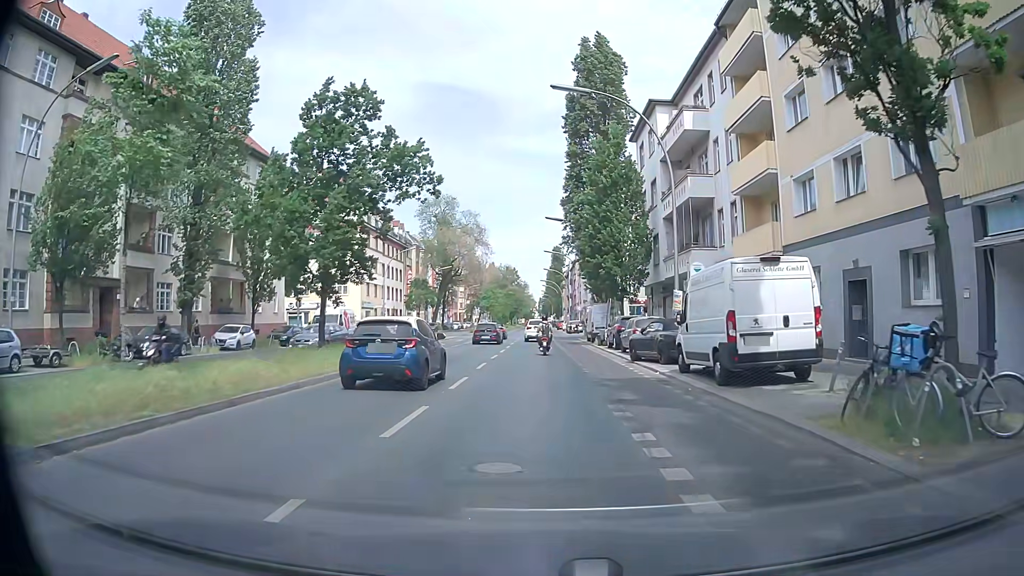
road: secondary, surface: asphalt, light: Day
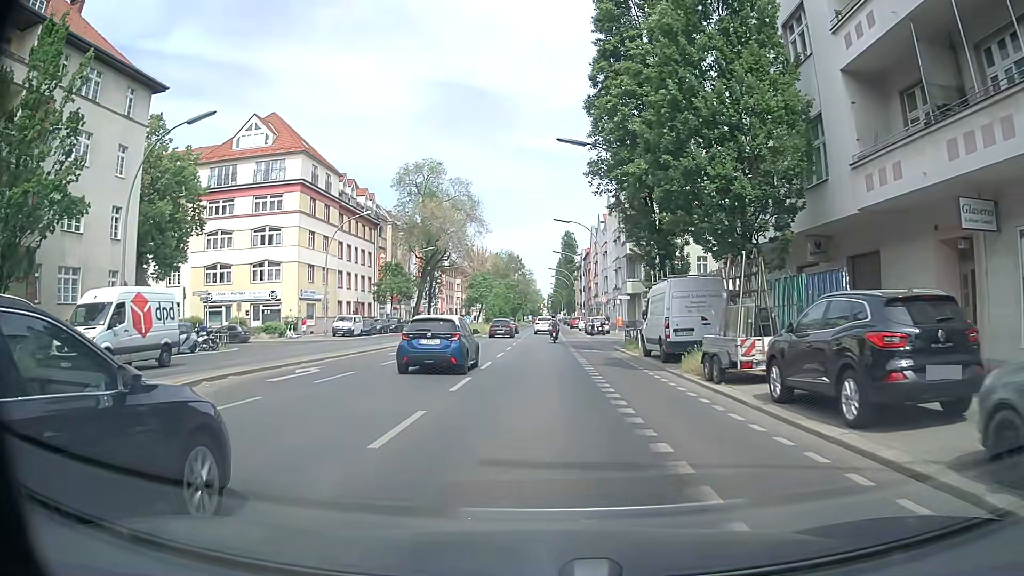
(+0.2, +24.9) m; -1°
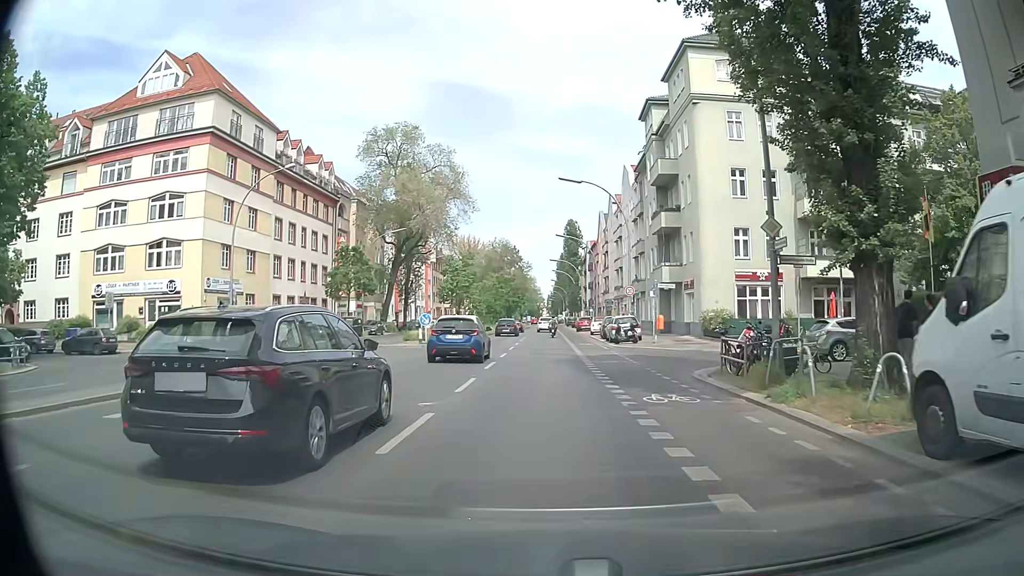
(+0.2, +18.3) m; +1°
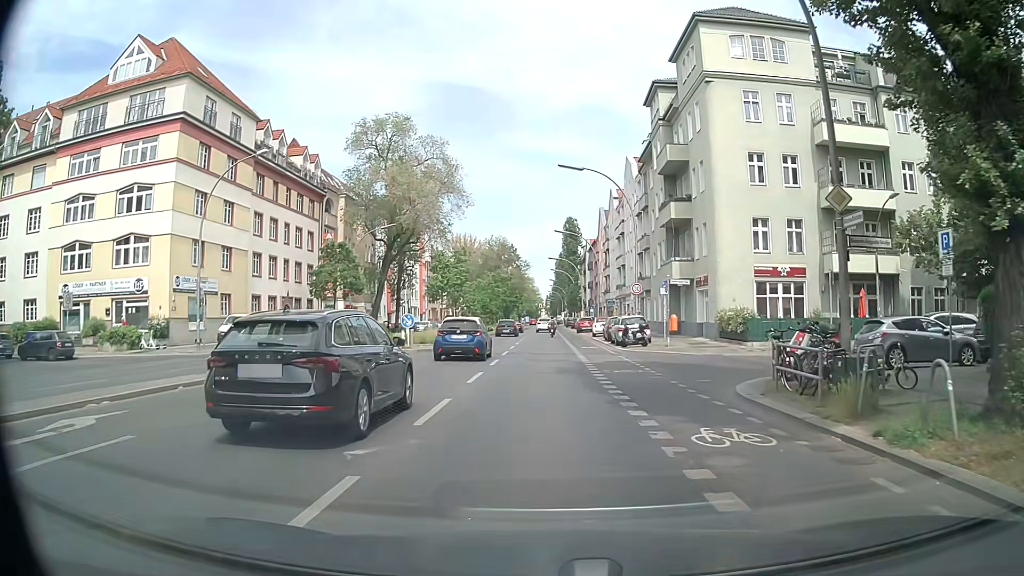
(0.0, +3.9) m; 0°
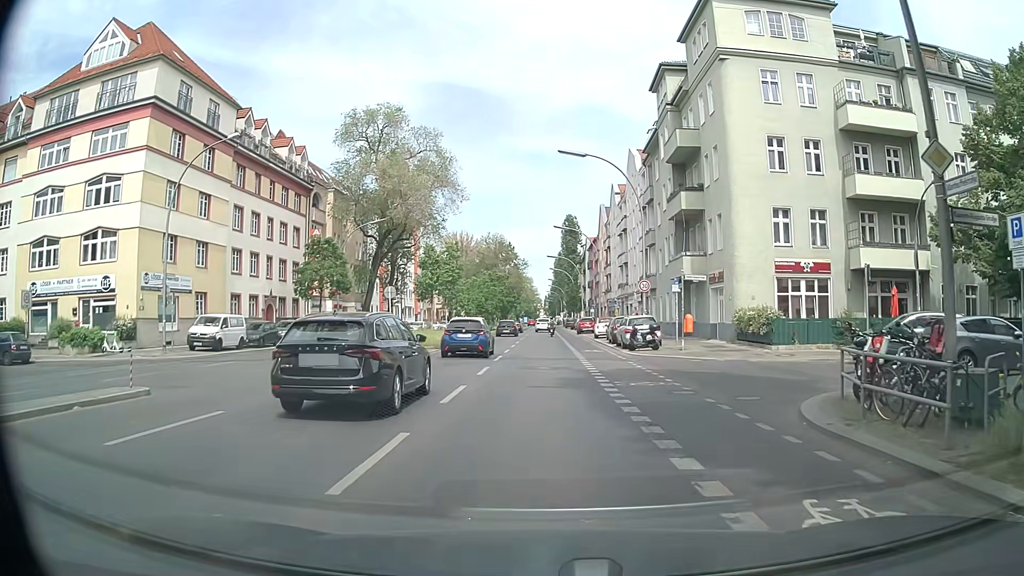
(0.0, +3.5) m; -2°
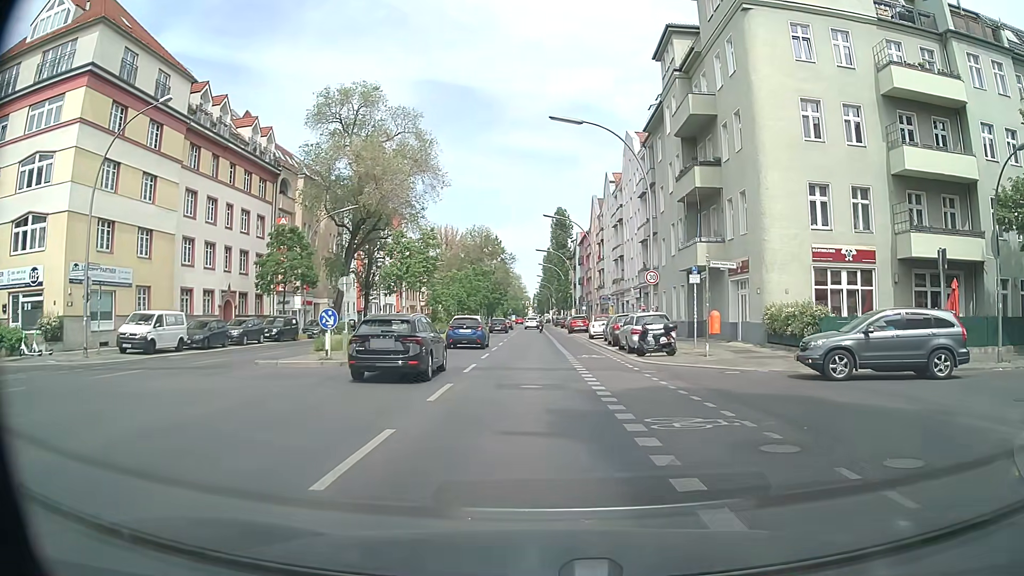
(+0.2, +5.8) m; +3°
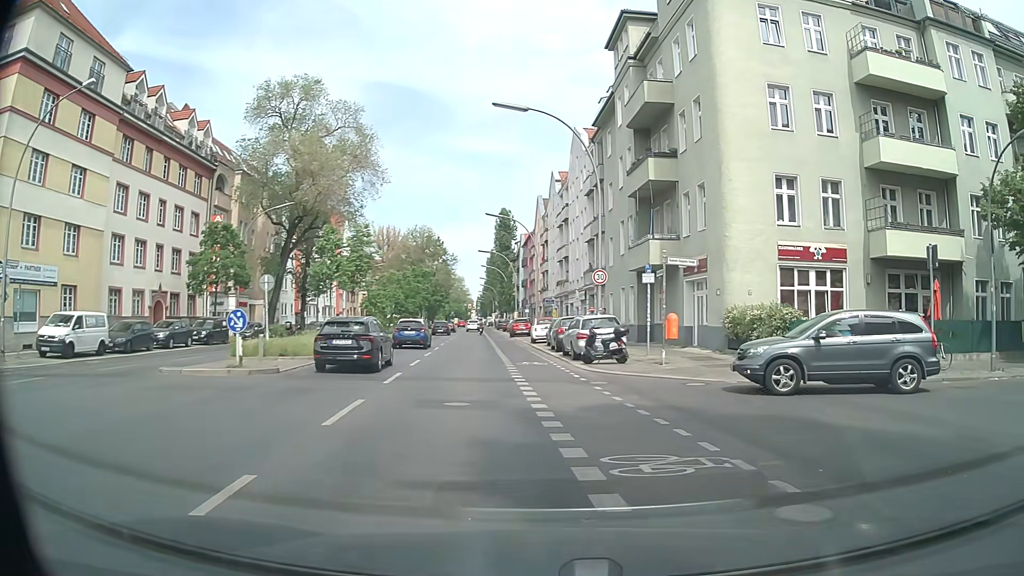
(0.0, +2.4) m; +4°
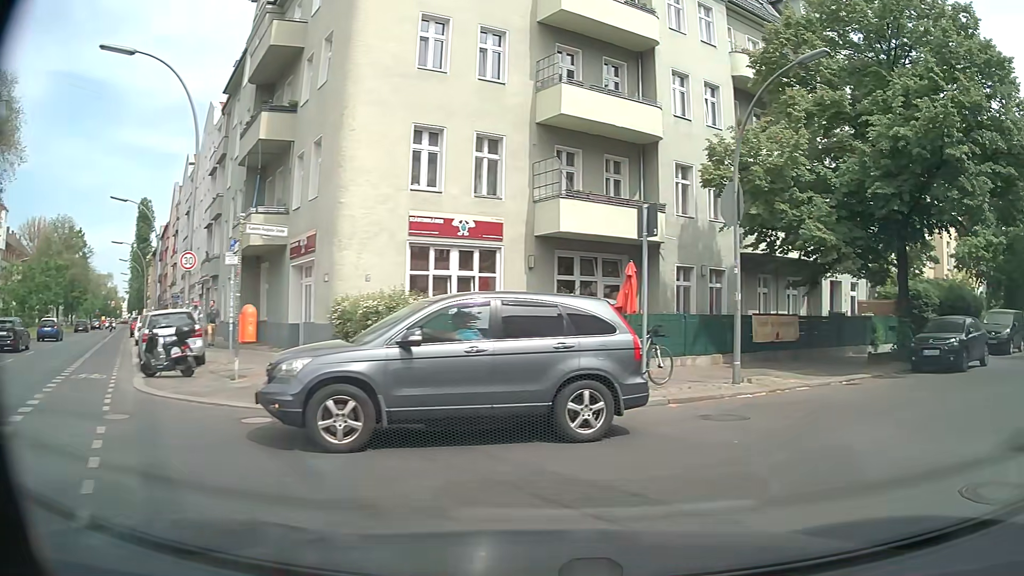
(+1.4, +5.9) m; +31°
